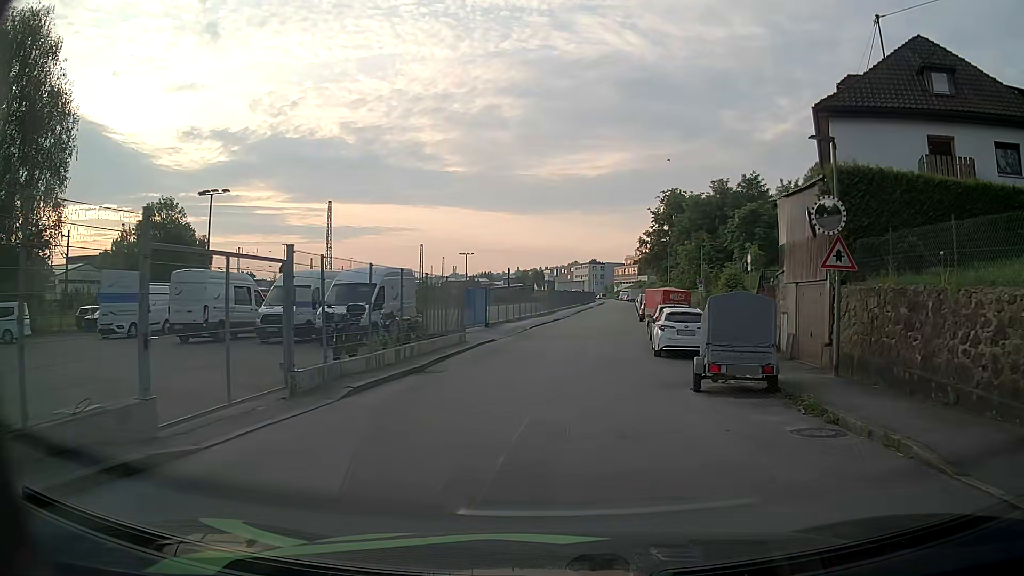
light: Day
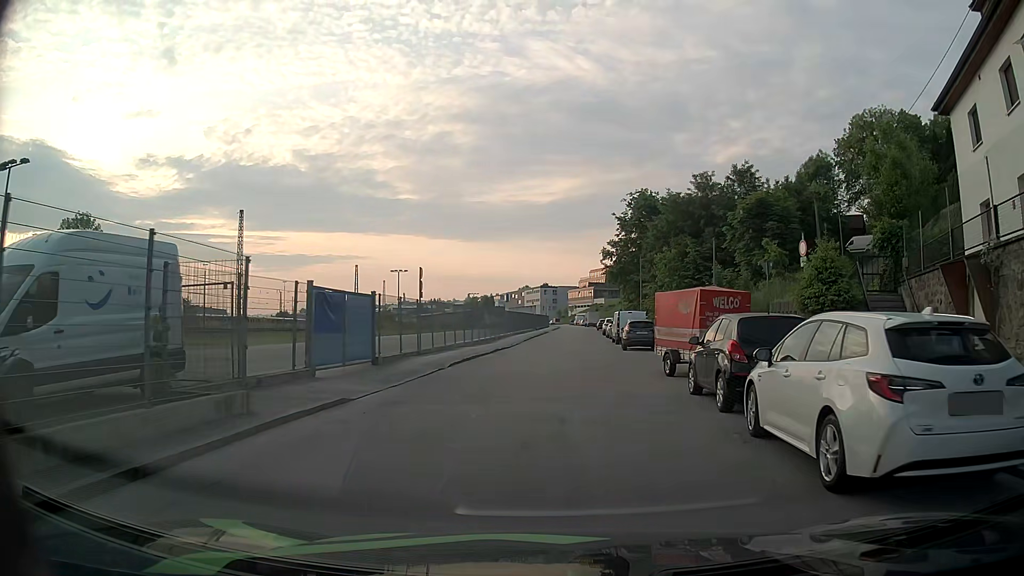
(+0.3, +15.2) m; +3°
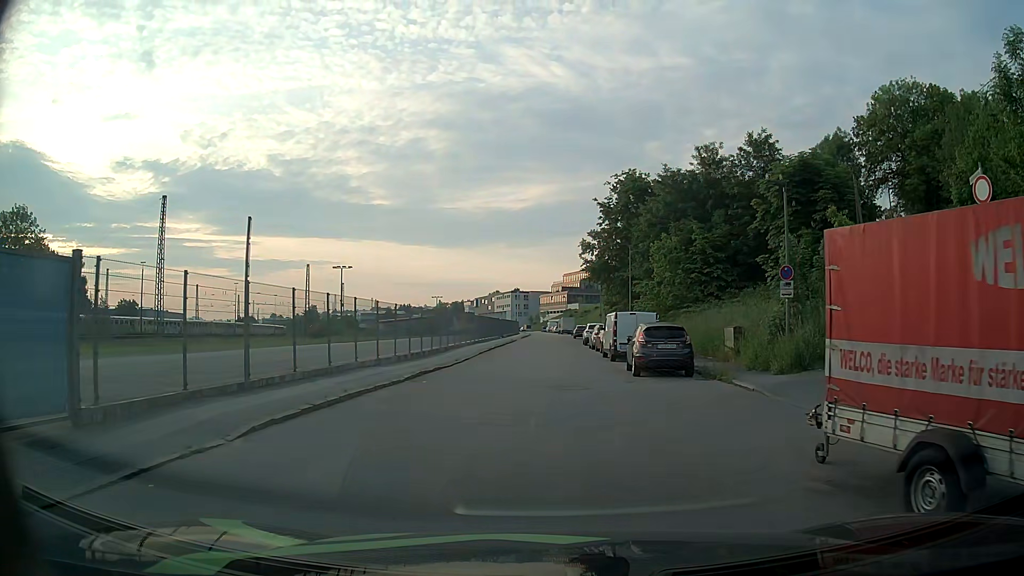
(+0.3, +13.0) m; +2°
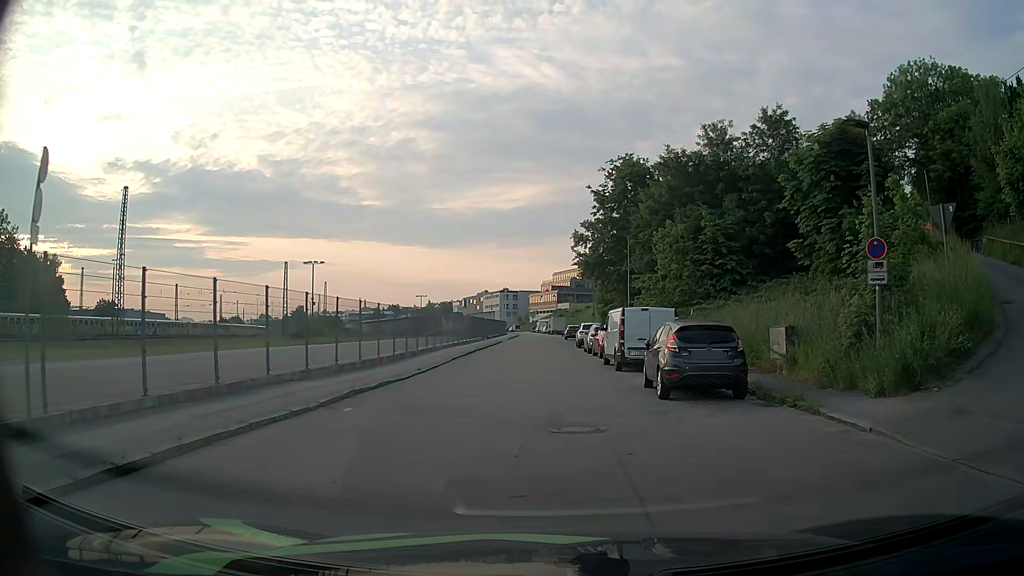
(+0.1, +6.1) m; +1°
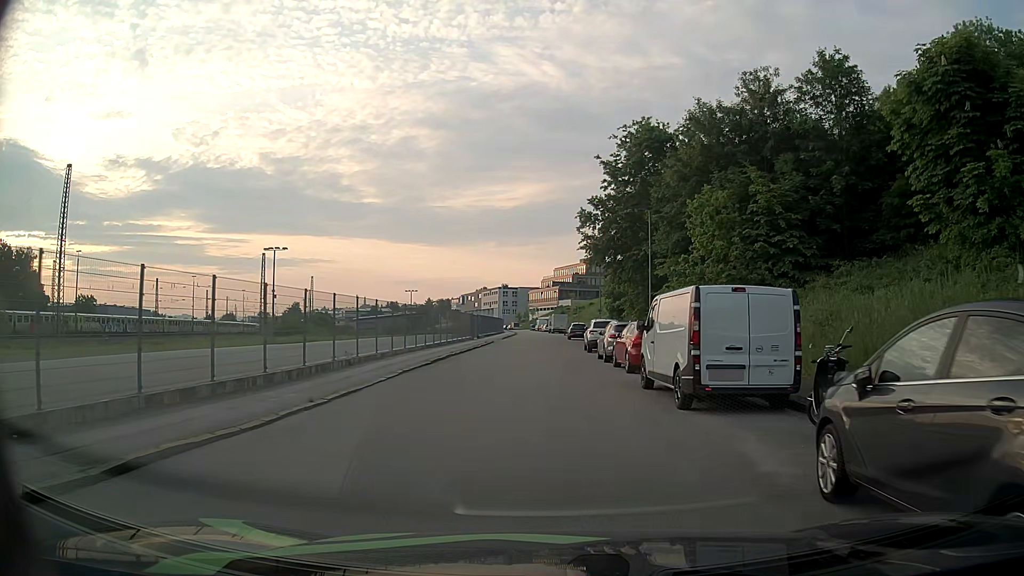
(+0.1, +10.4) m; -1°
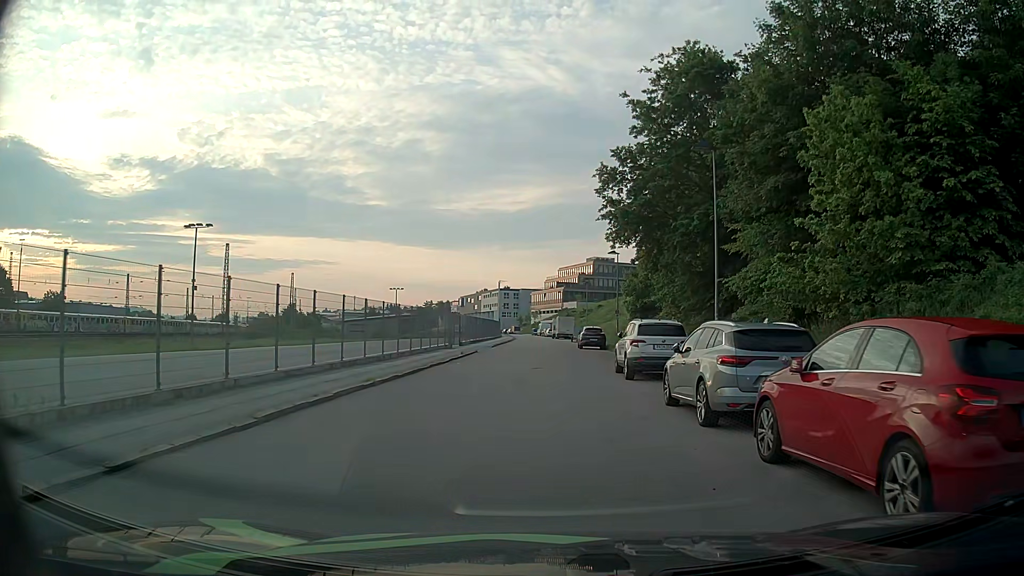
(+0.1, +14.8) m; +1°
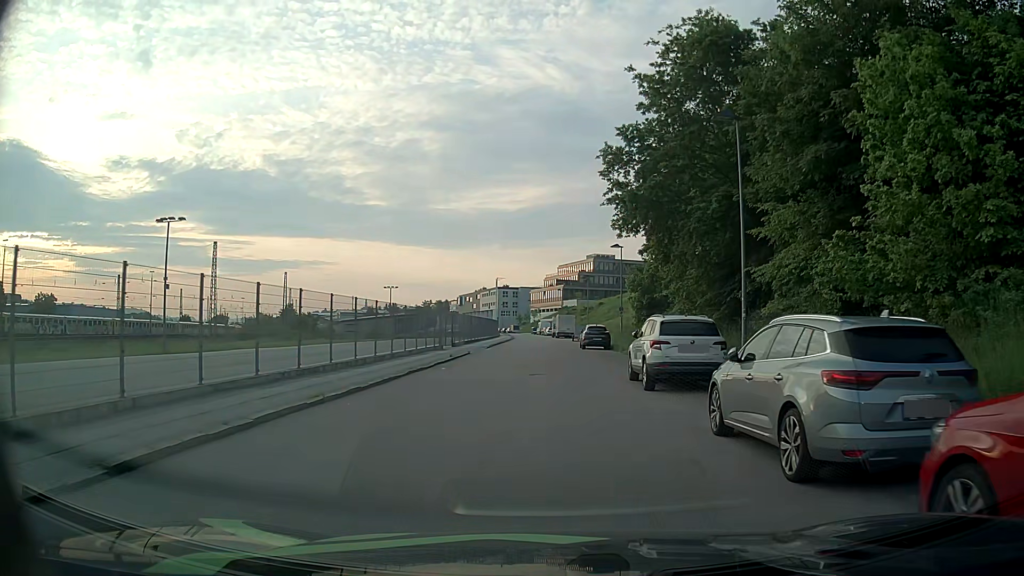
(0.0, +3.6) m; 0°
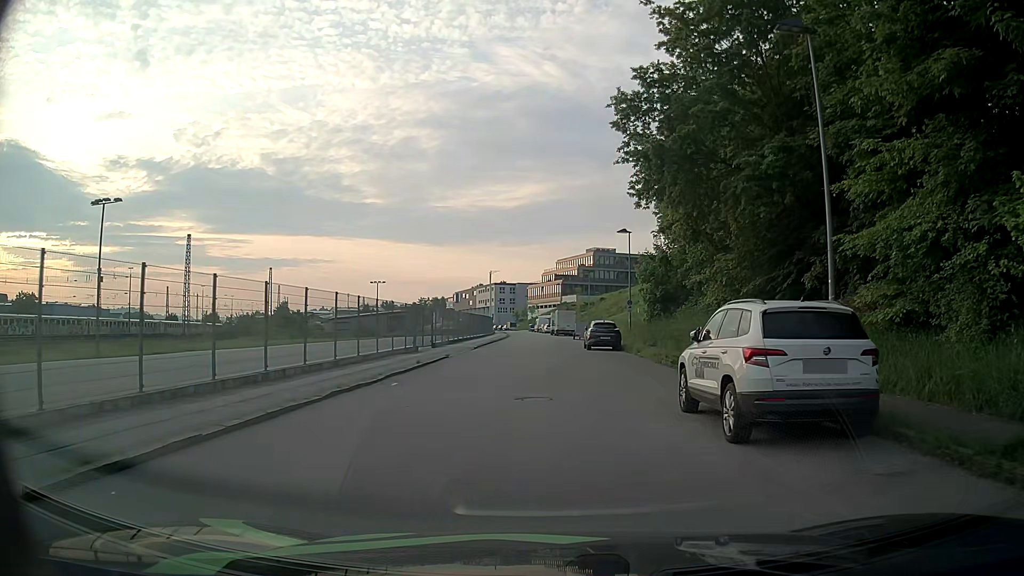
(0.0, +7.0) m; 0°
